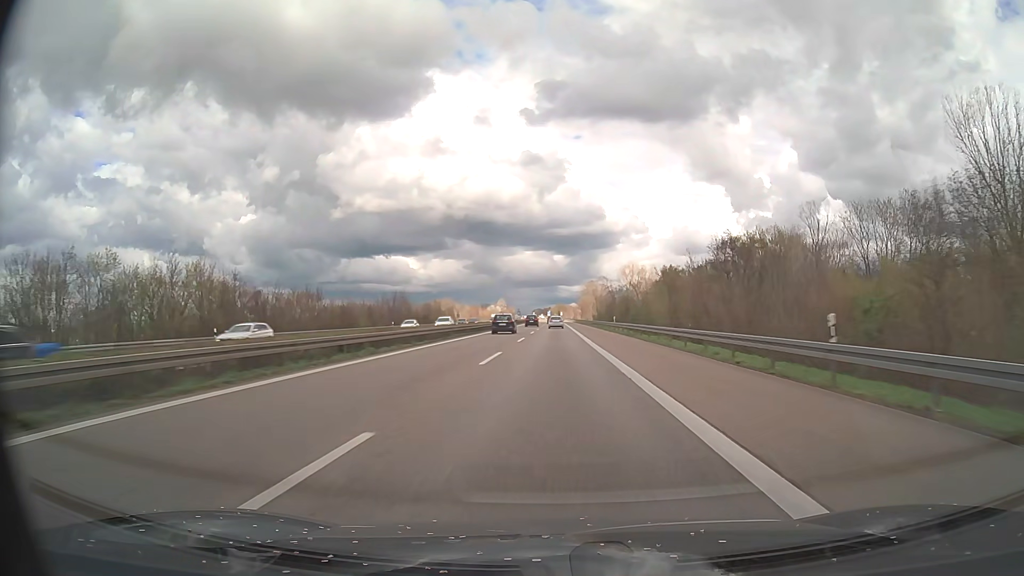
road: motorway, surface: asphalt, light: Day
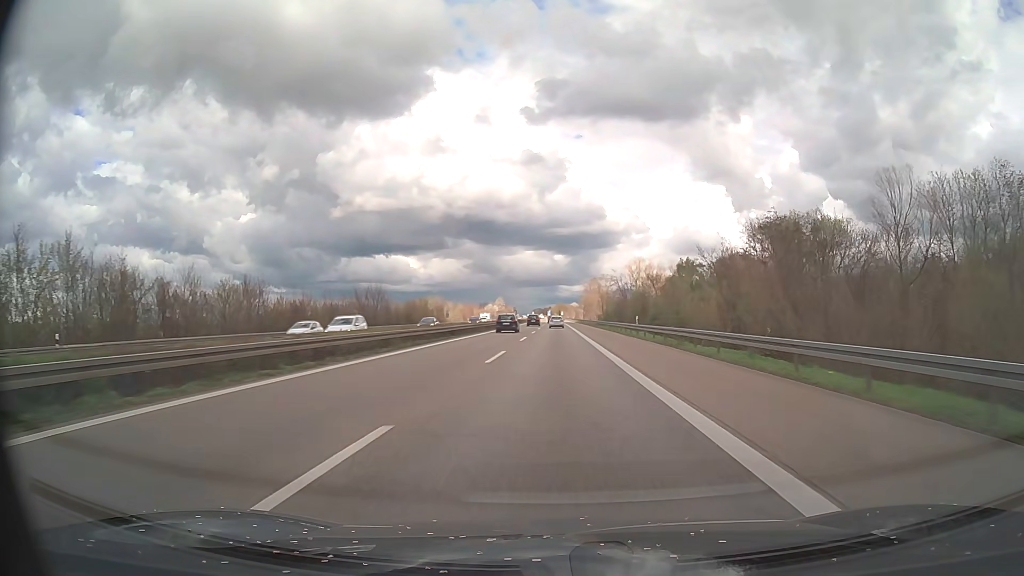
(0.0, +17.4) m; 0°
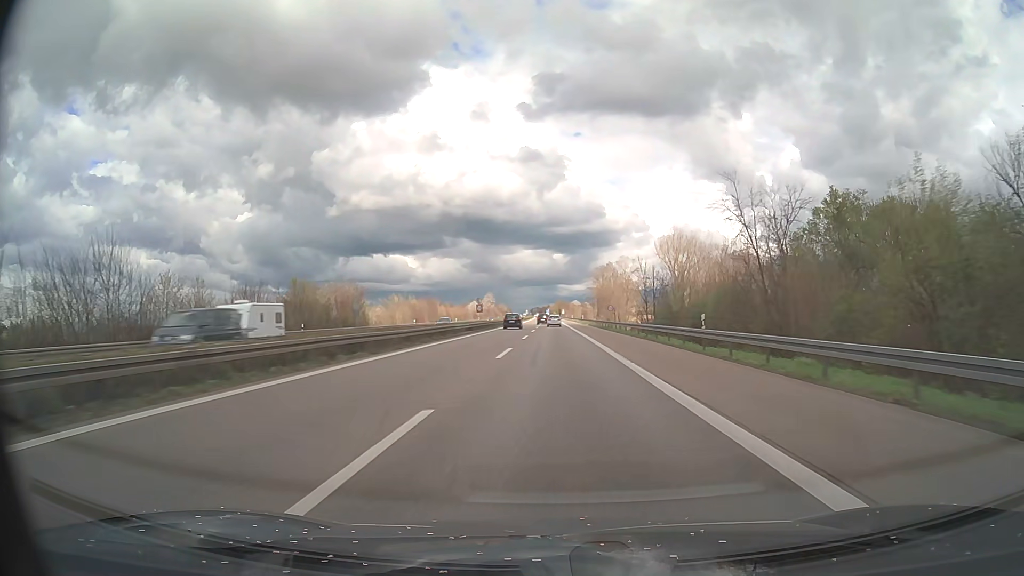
(0.0, +69.7) m; 0°
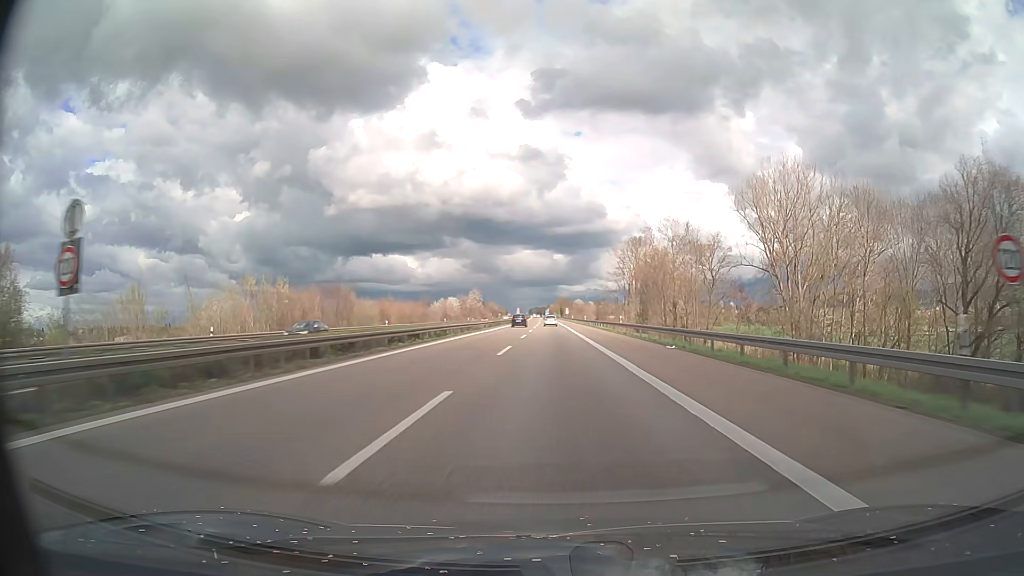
(-0.1, +69.7) m; 0°
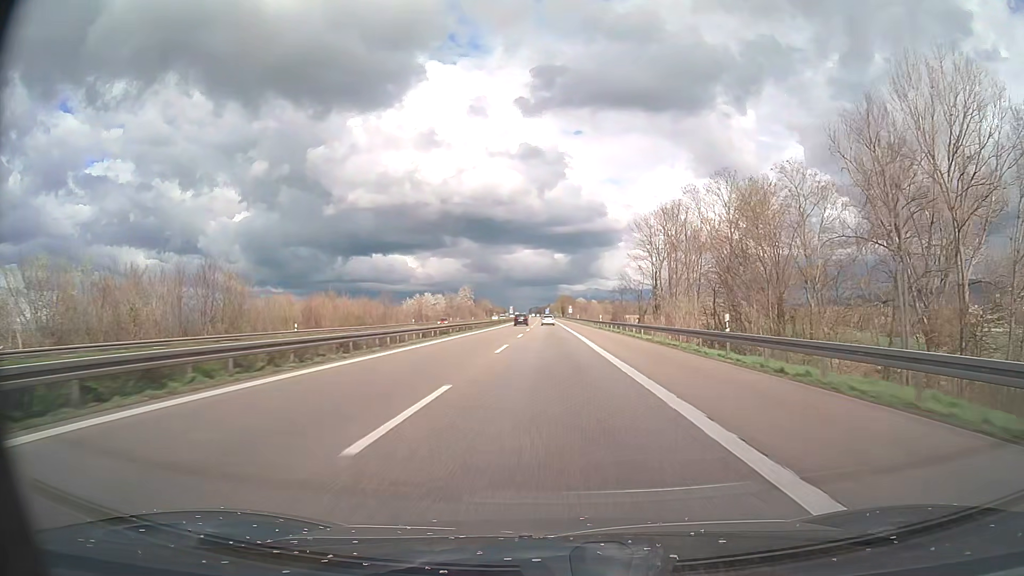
(+0.1, +34.9) m; 0°
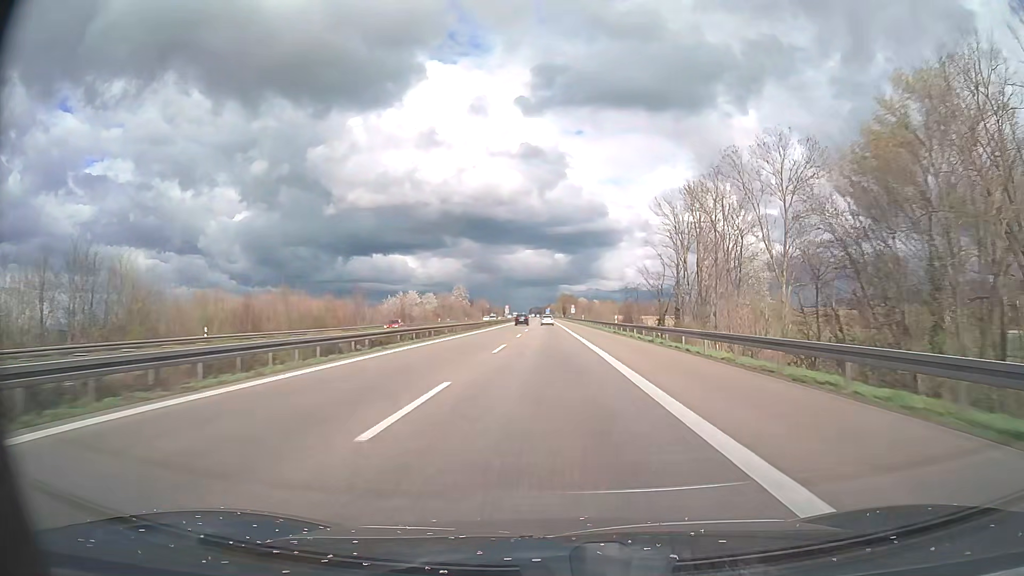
(0.0, +17.4) m; 0°
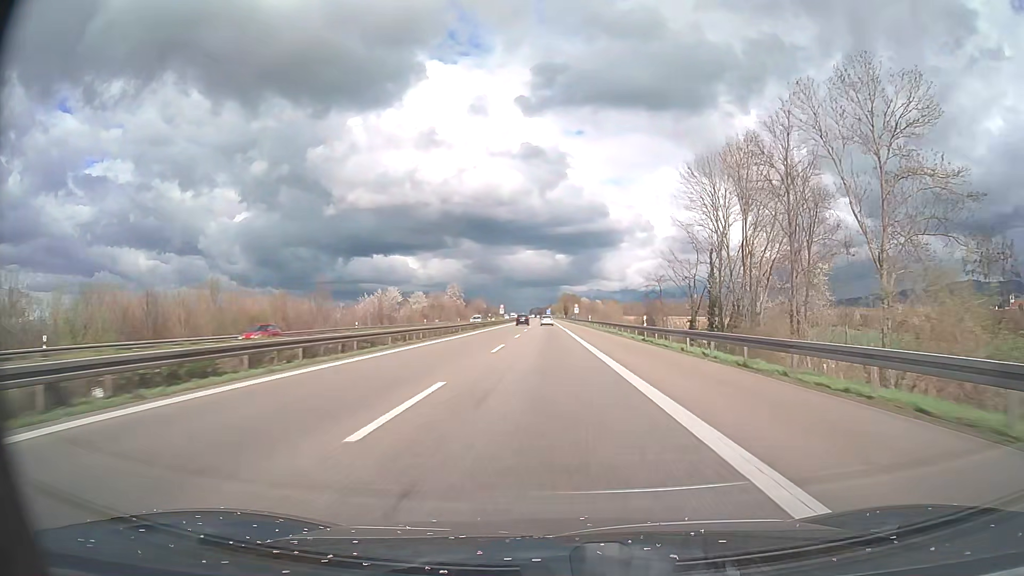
(0.0, +17.4) m; 0°
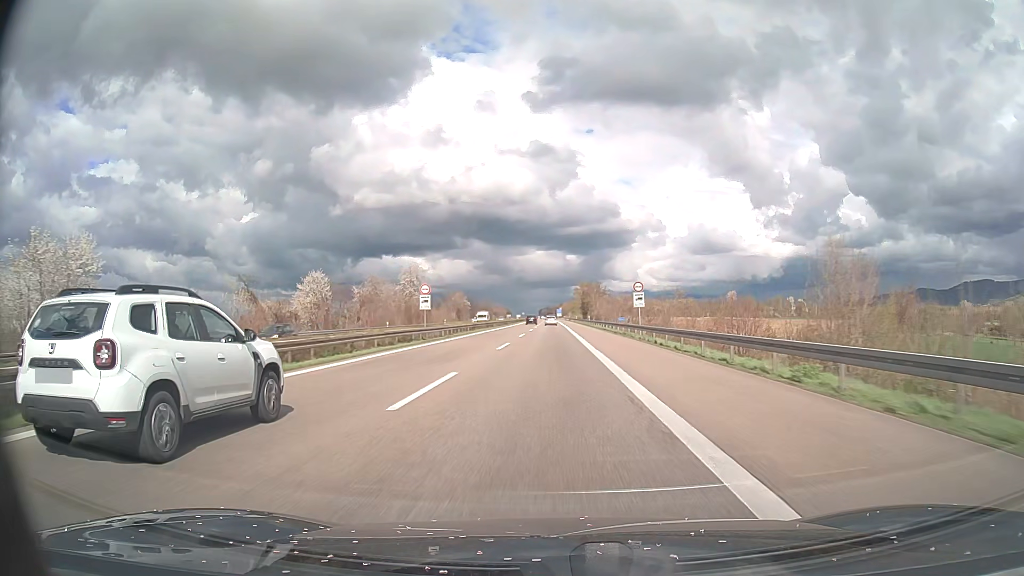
(-0.7, +87.1) m; -1°
(0, +10) (0, +20) (0, +30) (0, +40) (0, +50) (0, +60) (0, +70) (0, +80) (0, +90) (0, +100) m
